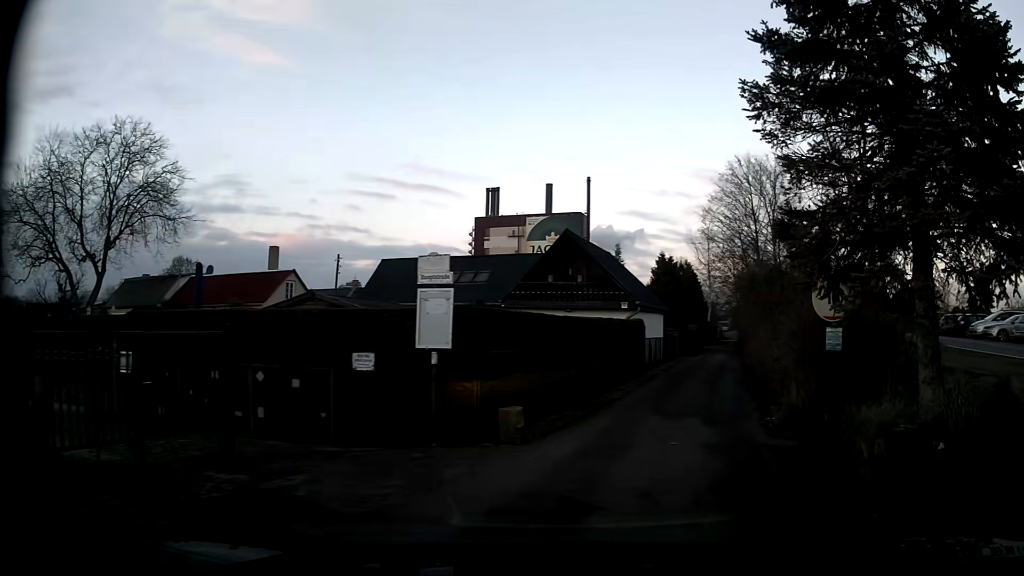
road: residential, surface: asphalt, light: Day
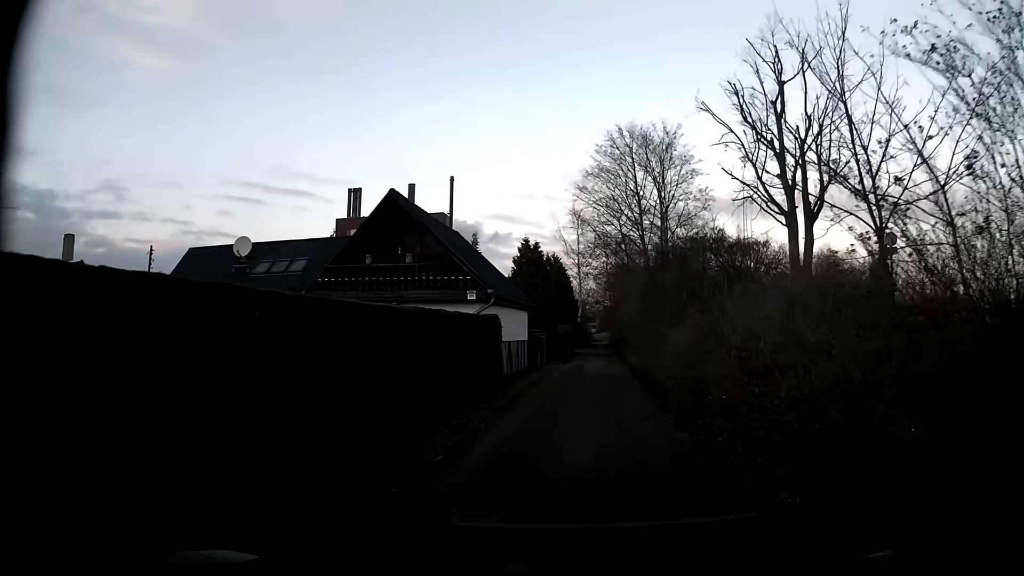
(+1.0, +7.5) m; +12°
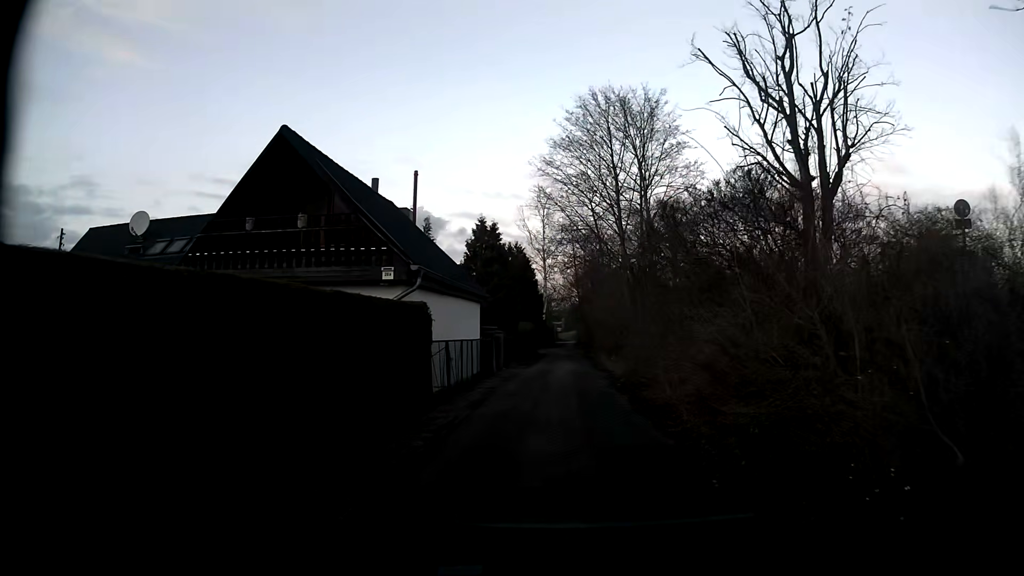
(+0.3, +5.6) m; +3°
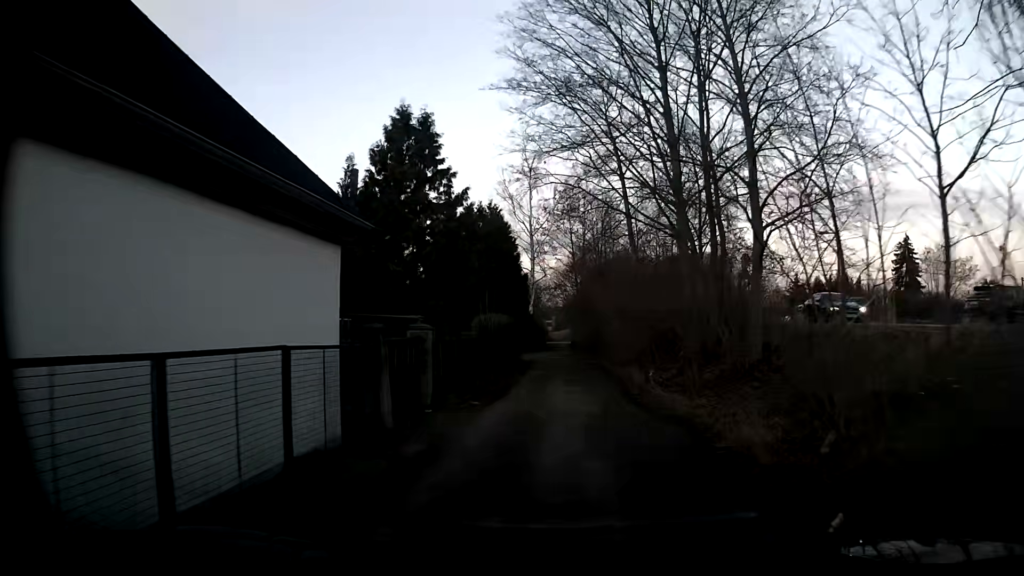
(+0.4, +15.3) m; +3°
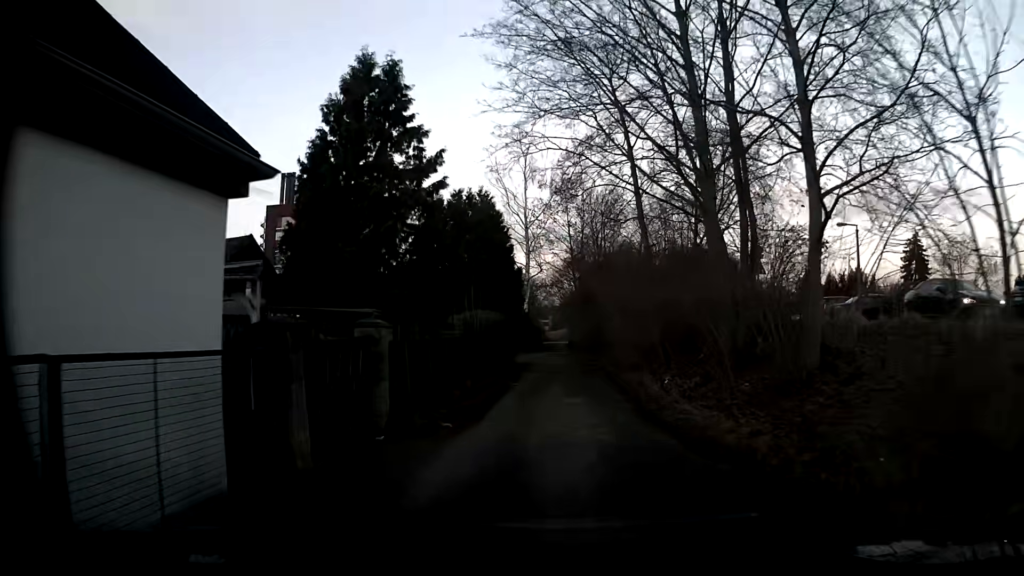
(0.0, +3.2) m; 0°
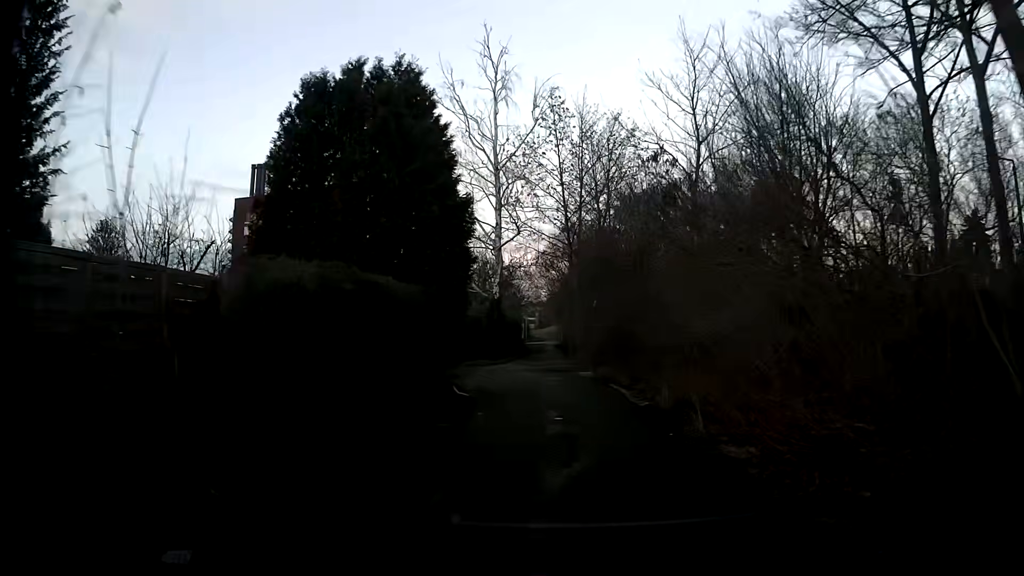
(+0.1, +15.5) m; +2°
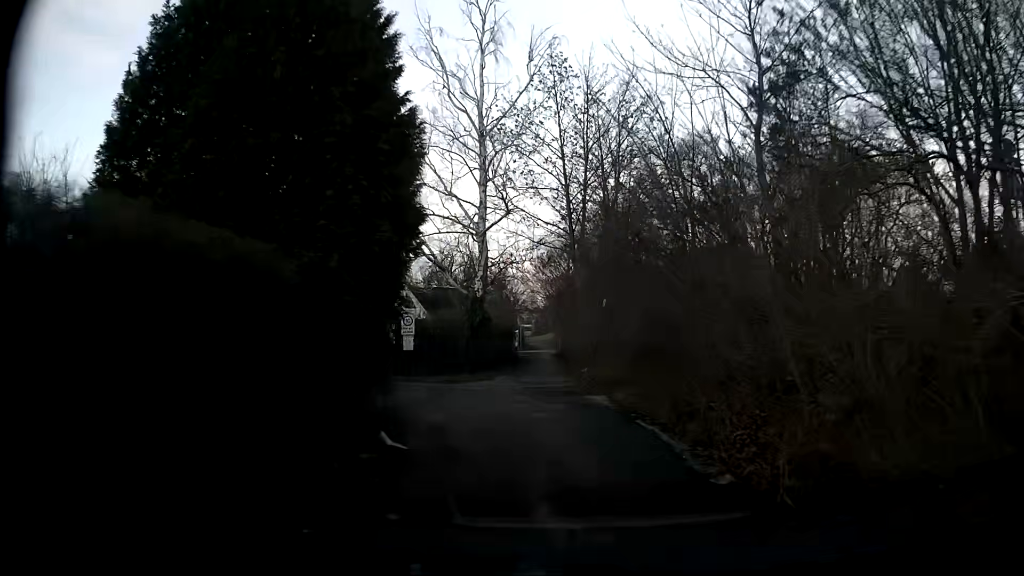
(-0.1, +5.9) m; 0°
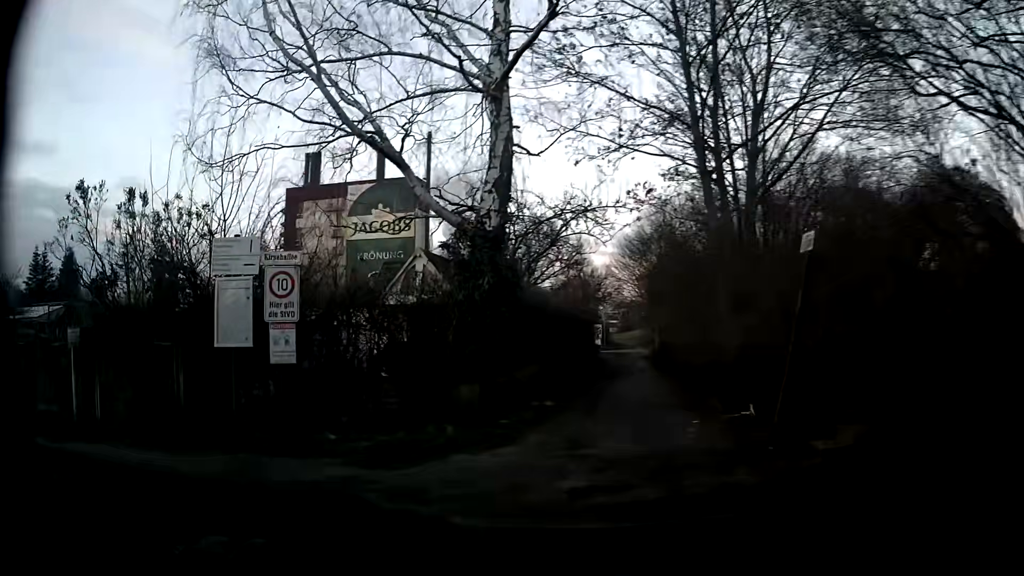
(-0.1, +13.0) m; -7°
